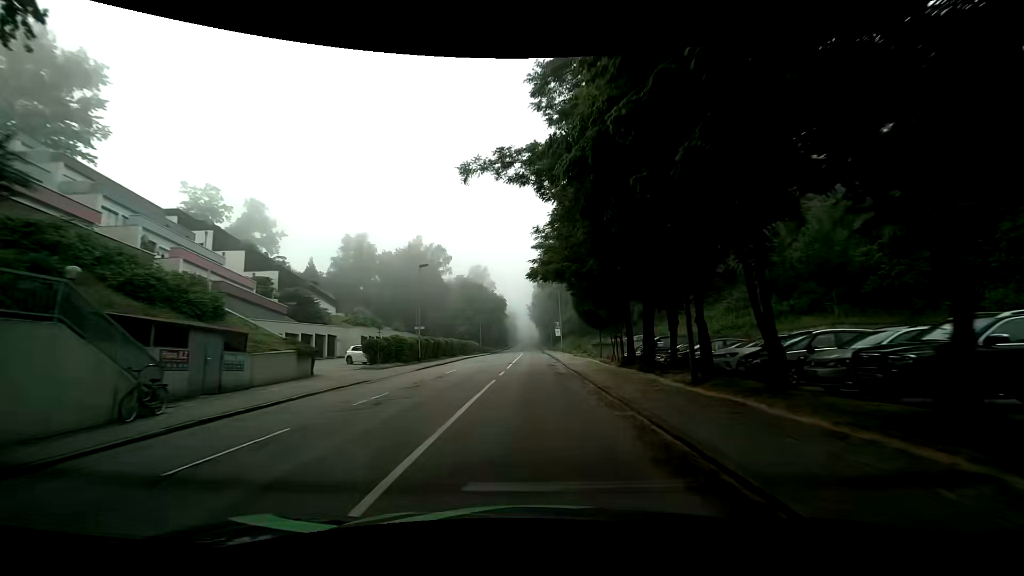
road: tertiary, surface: asphalt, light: Day
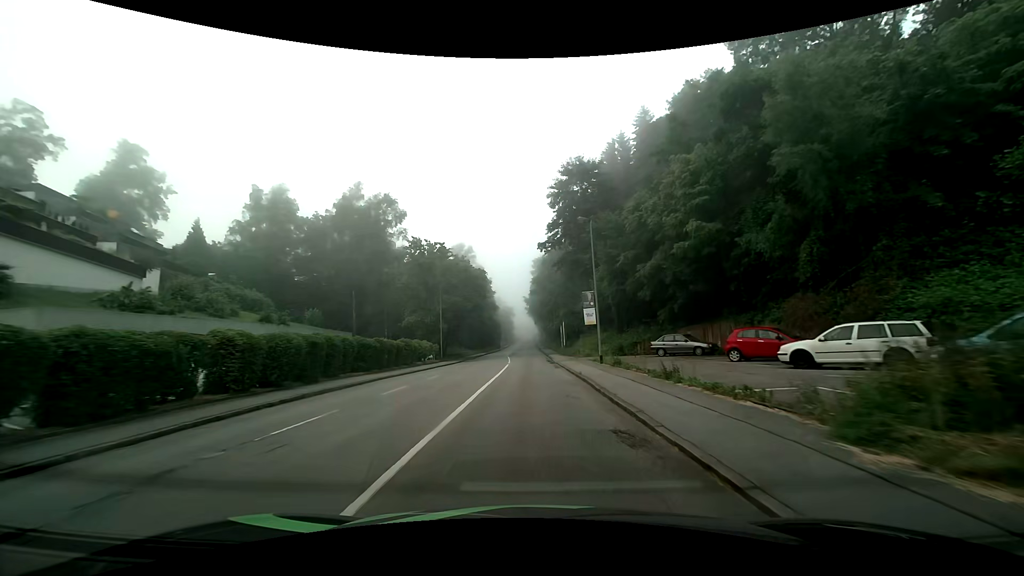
(0.0, +38.2) m; 0°
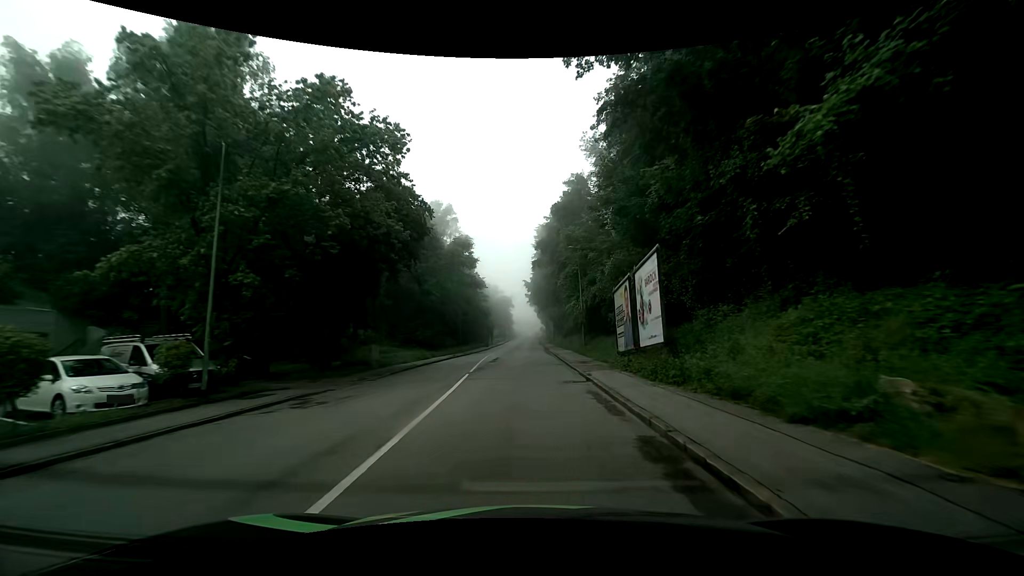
(-0.3, +38.3) m; 0°
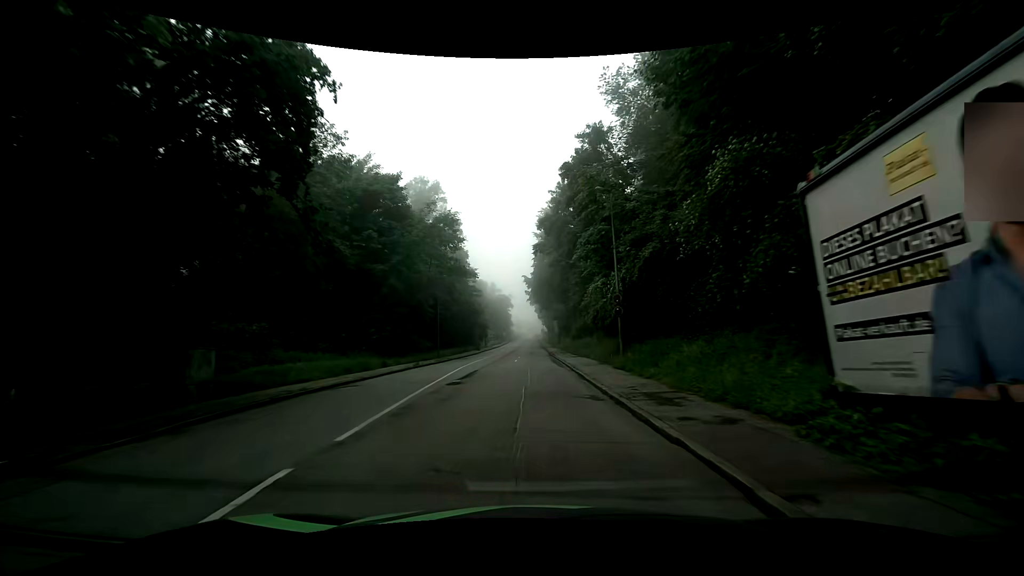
(-0.1, +15.3) m; 0°
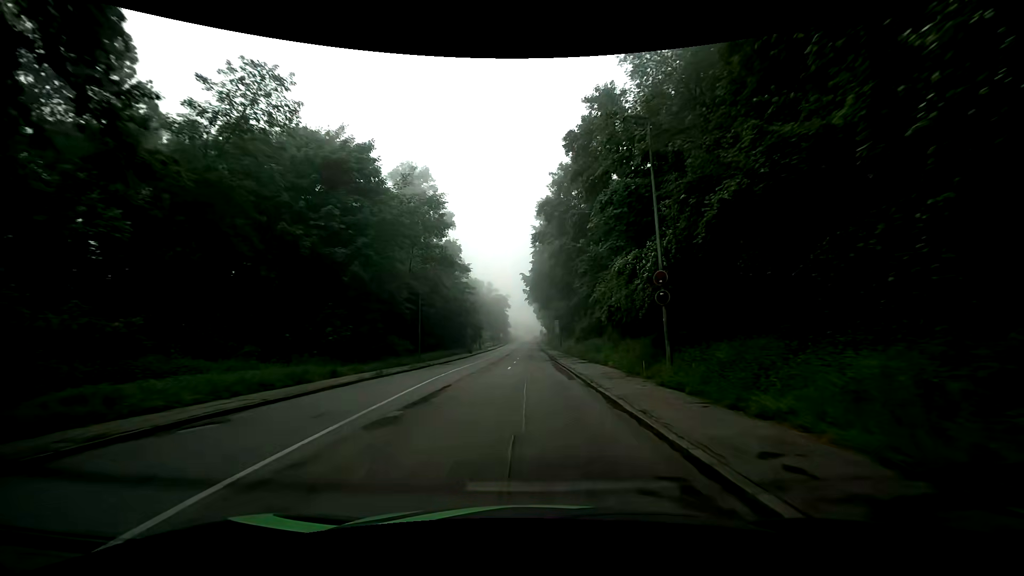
(0.0, +7.6) m; 0°
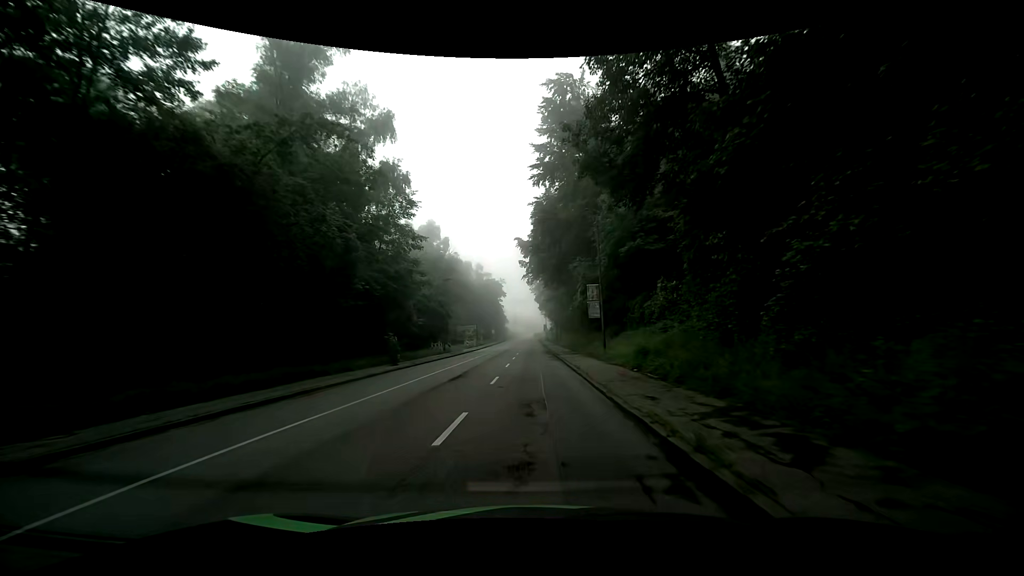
(+0.1, +38.0) m; 0°
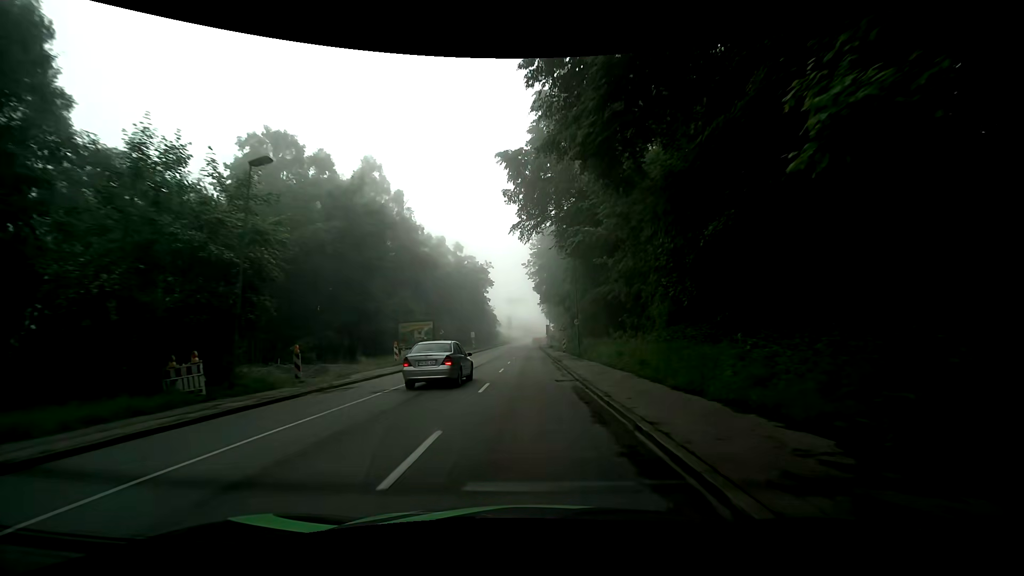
(0.0, +37.9) m; +1°
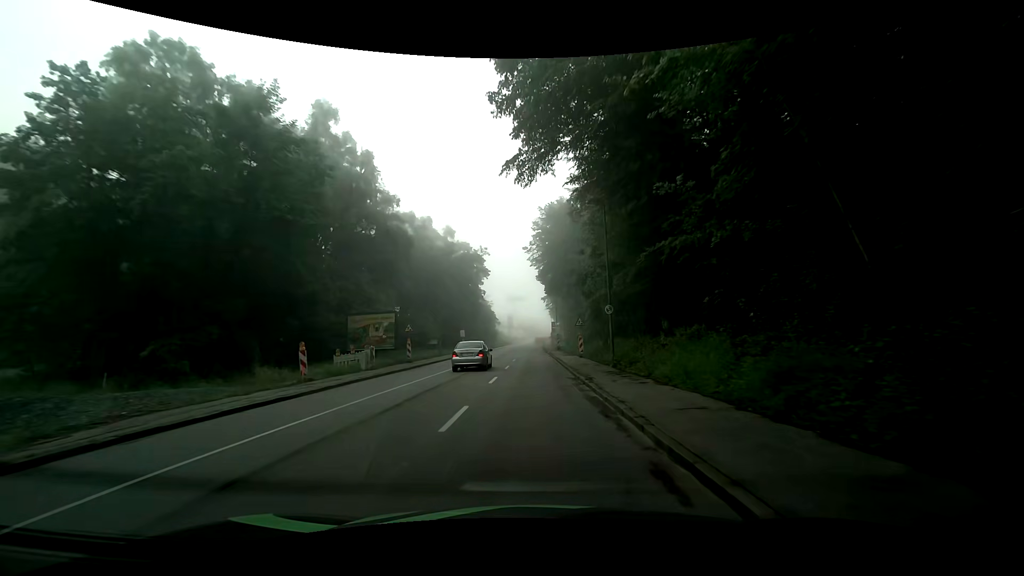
(-0.3, +15.2) m; -1°
(0, +10) (0, +20) (0, +30) (0, +40) (-1, +50) (-1, +60) (-2, +70) (-3, +80) (-3, +90) (-3, +100) m
